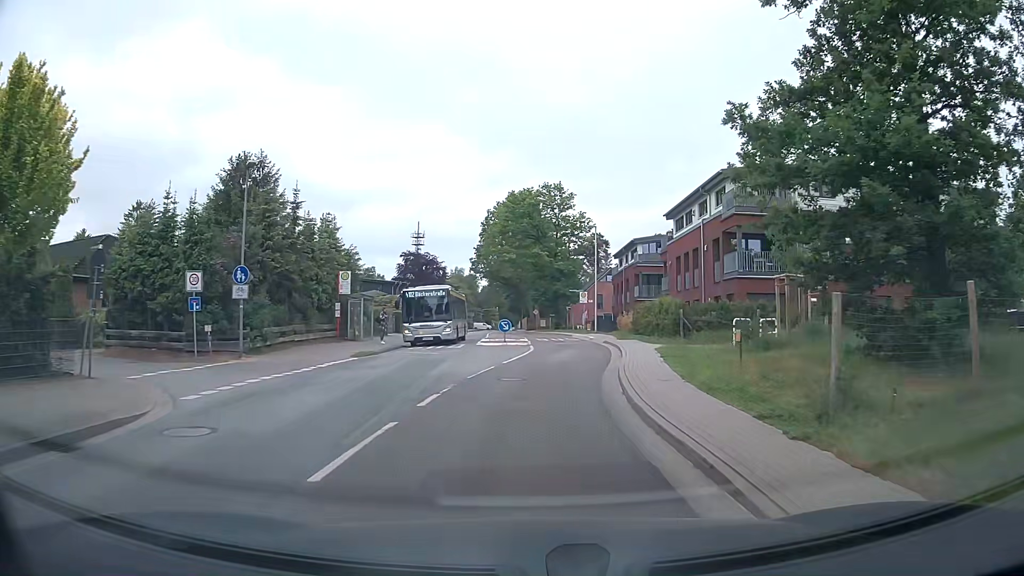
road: tertiary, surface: asphalt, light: Day
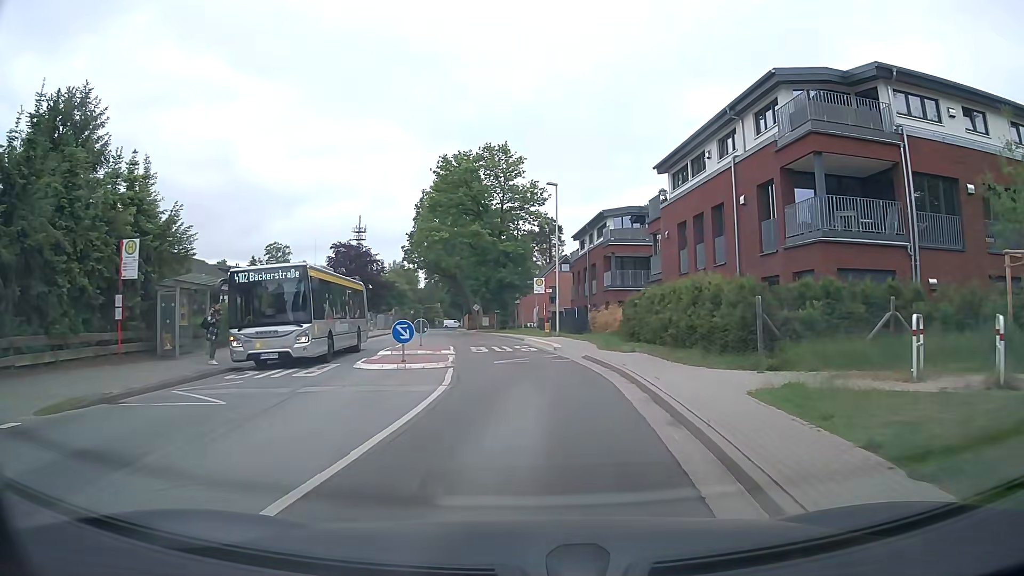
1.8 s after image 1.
(+0.5, +14.6) m; +4°
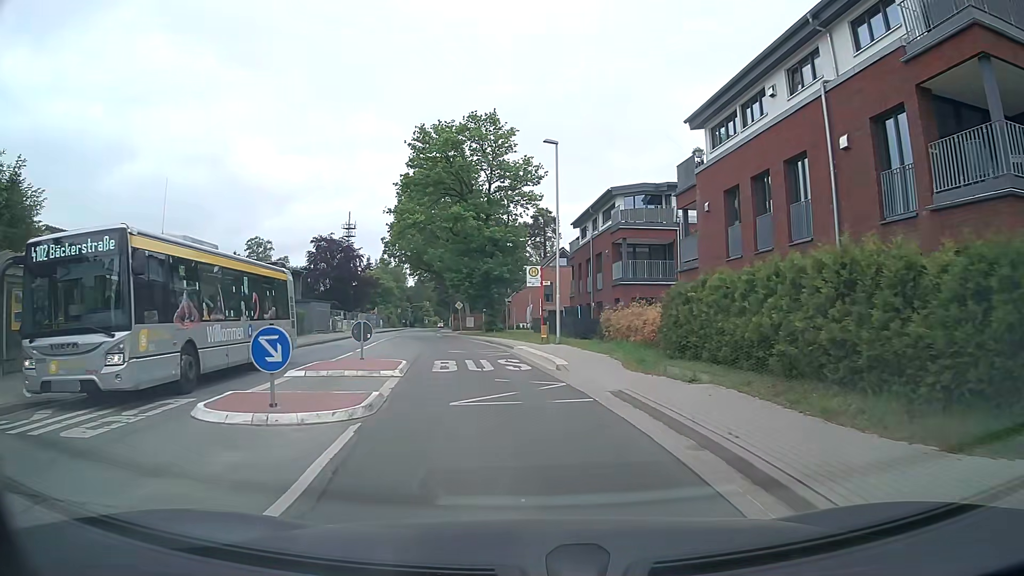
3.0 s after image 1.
(+0.2, +8.5) m; +1°
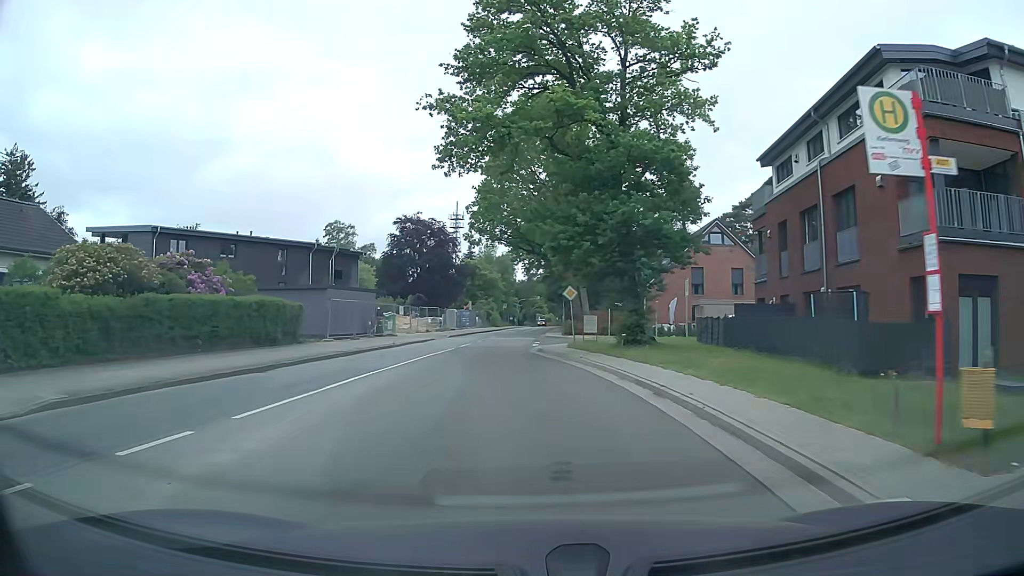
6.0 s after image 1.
(-1.8, +22.1) m; -10°
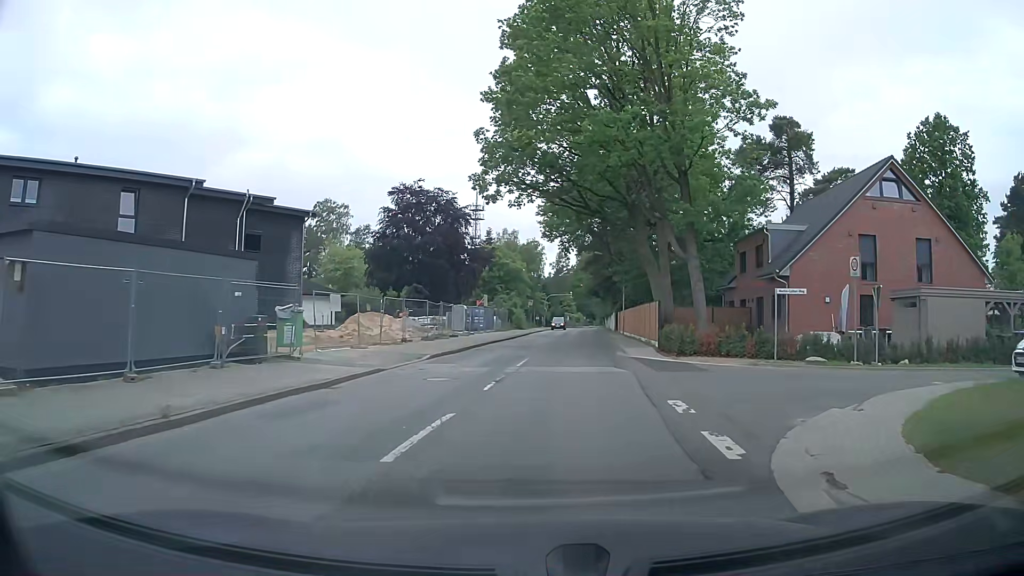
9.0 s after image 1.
(-1.7, +24.2) m; -3°
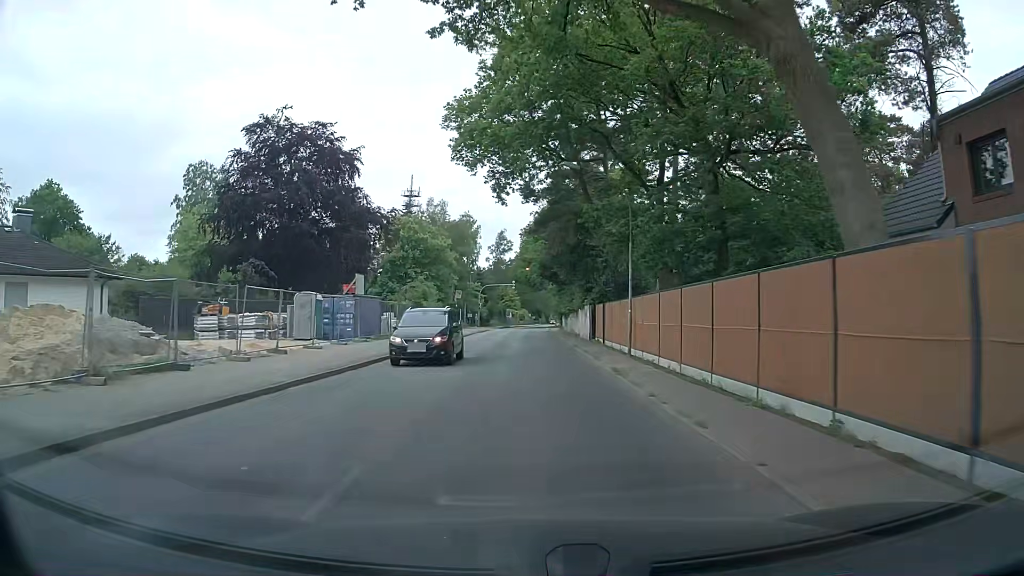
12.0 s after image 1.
(+2.0, +28.3) m; +5°
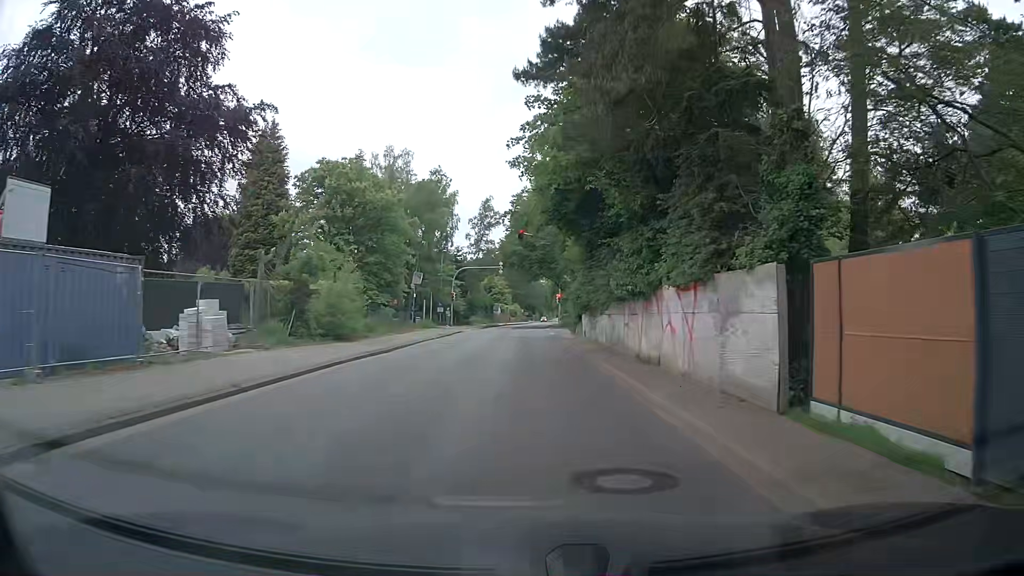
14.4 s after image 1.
(-0.2, +26.1) m; 0°
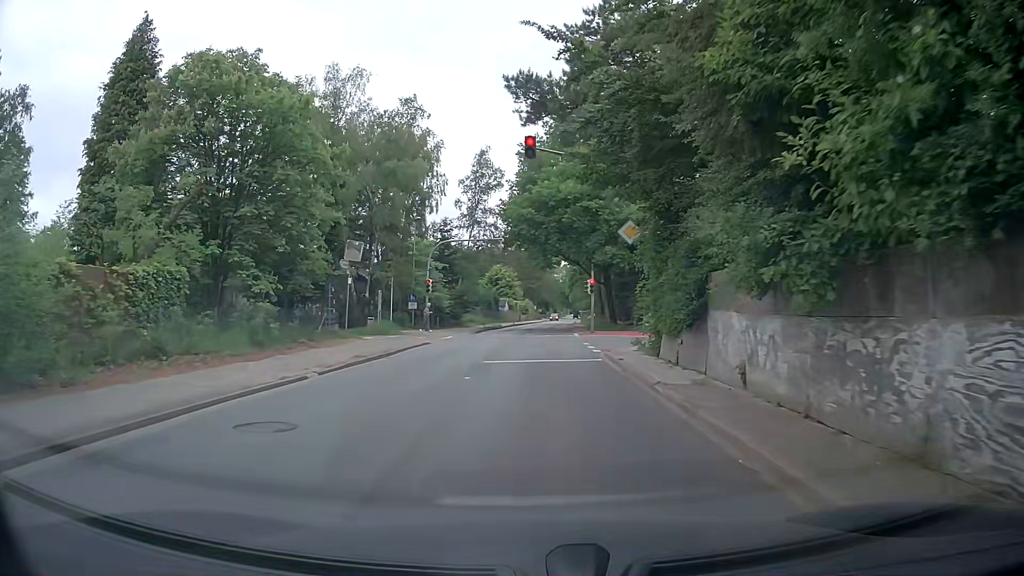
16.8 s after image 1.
(-0.2, +22.5) m; -2°
